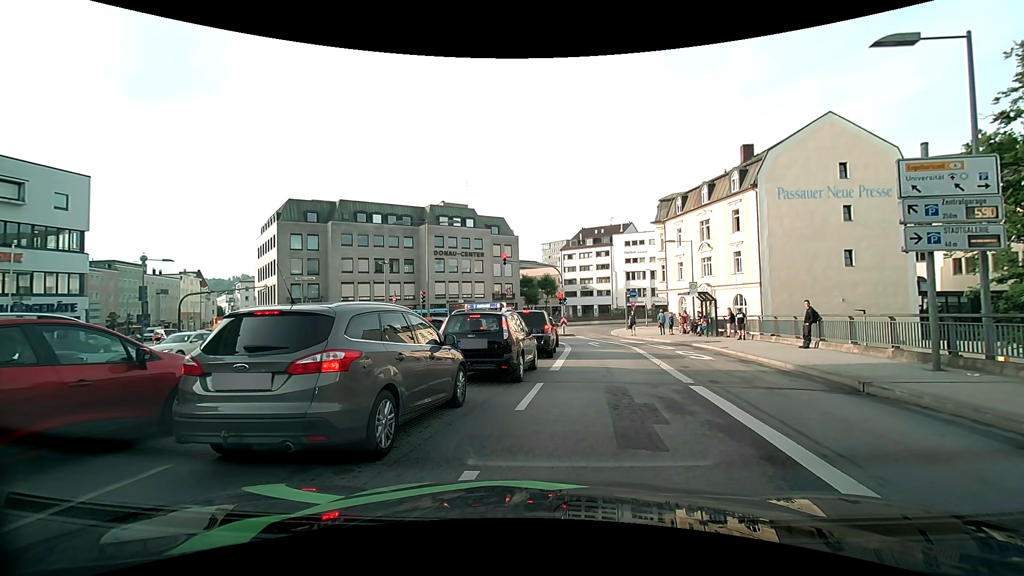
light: Day
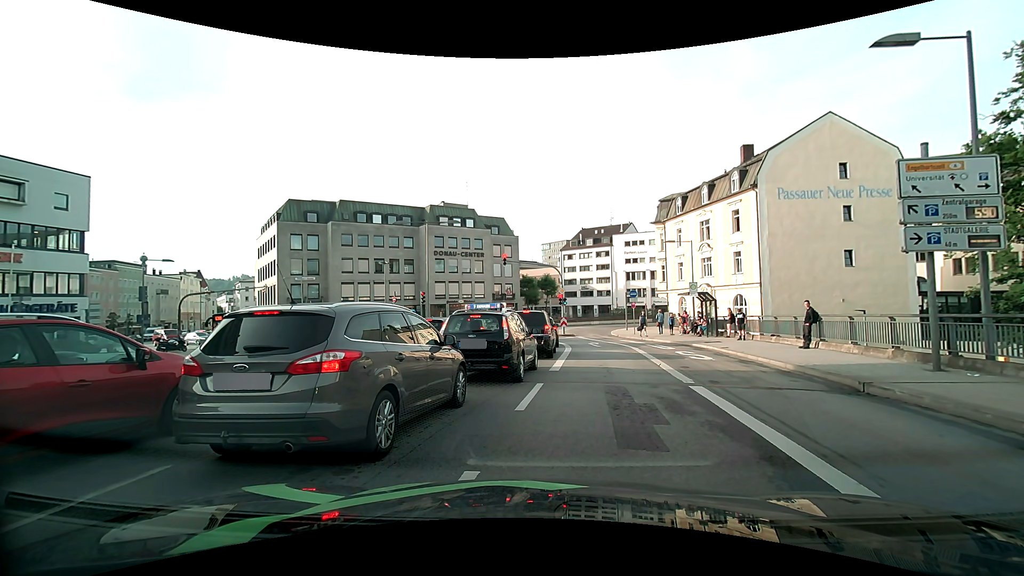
(0.0, 0.0) m; 0°
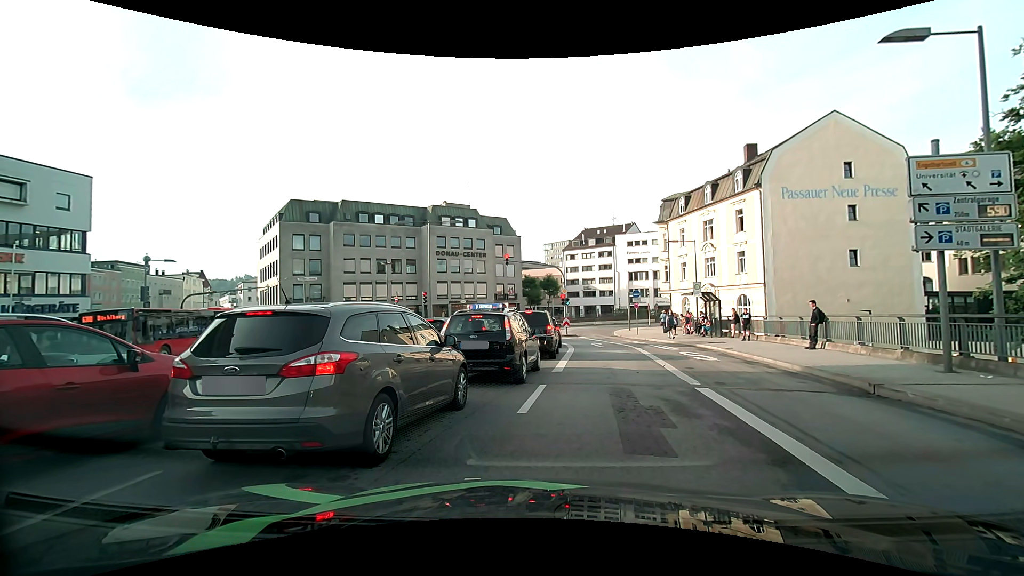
(0.0, +0.1) m; 0°
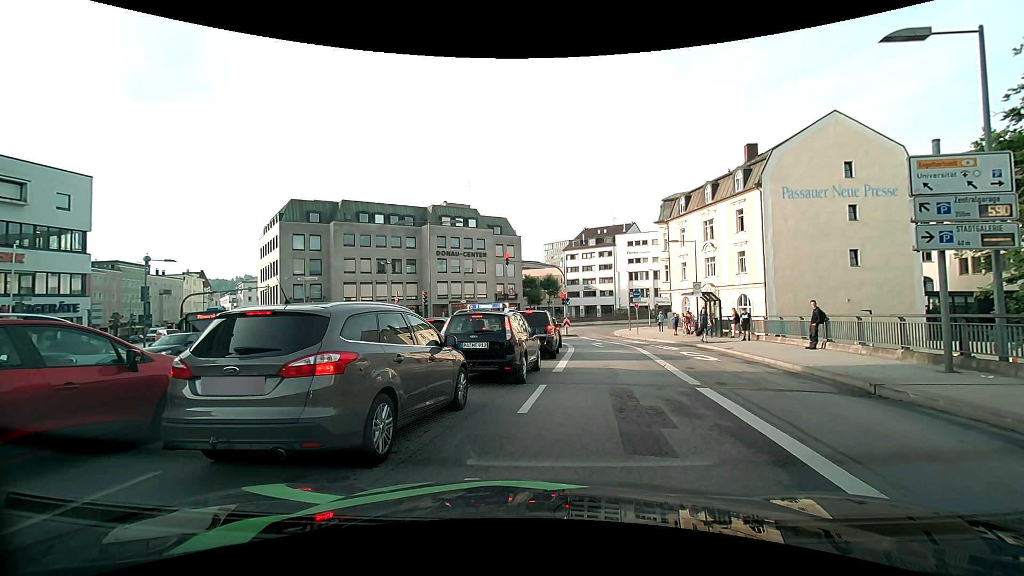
(0.0, +0.1) m; 0°
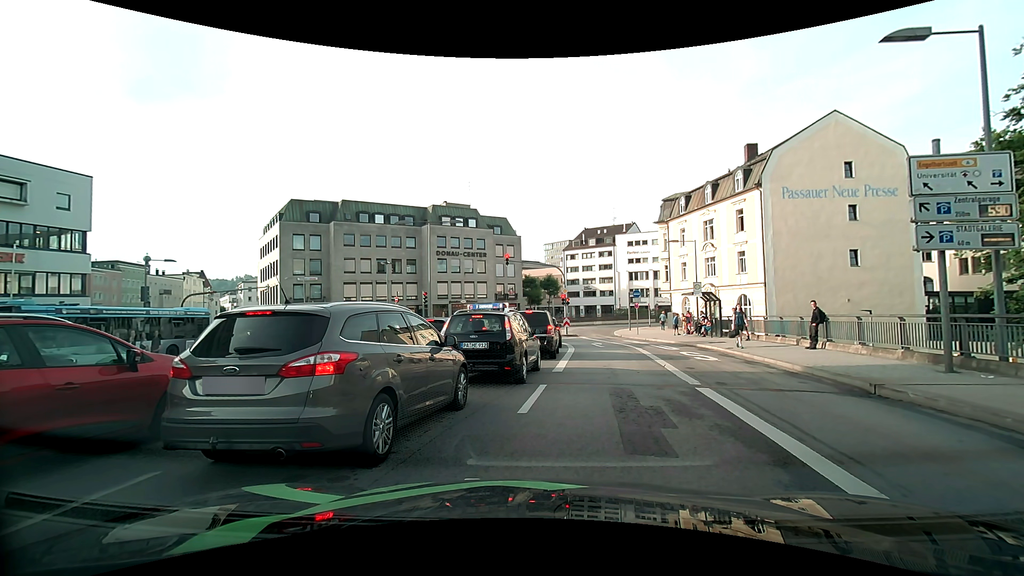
(0.0, 0.0) m; 0°
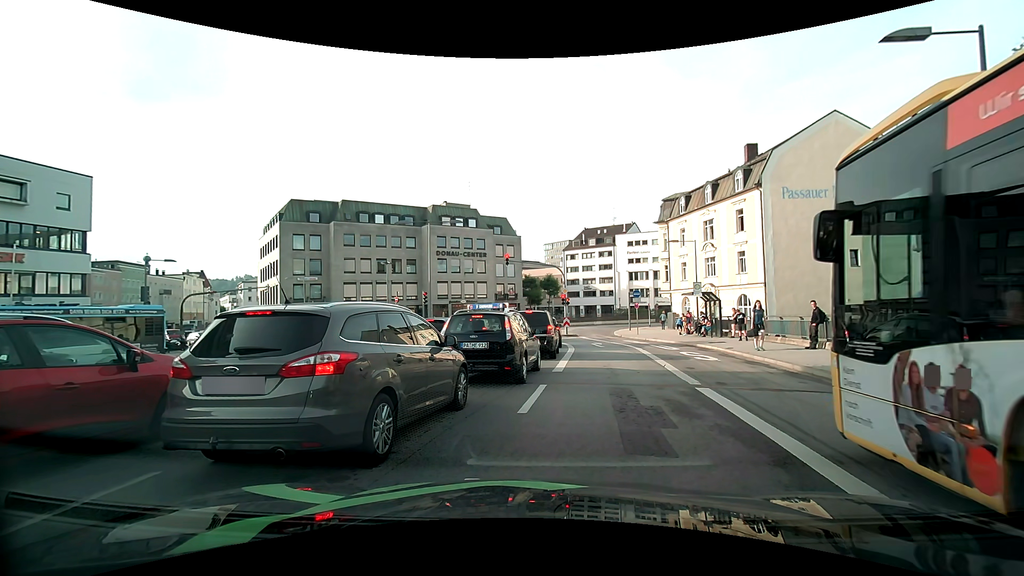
(0.0, 0.0) m; 0°
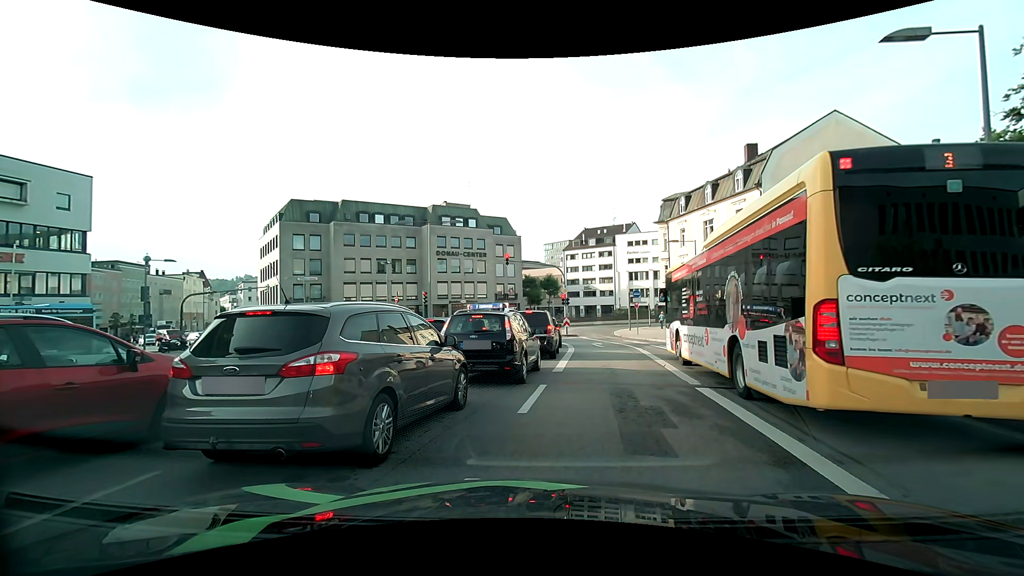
(0.0, 0.0) m; 0°
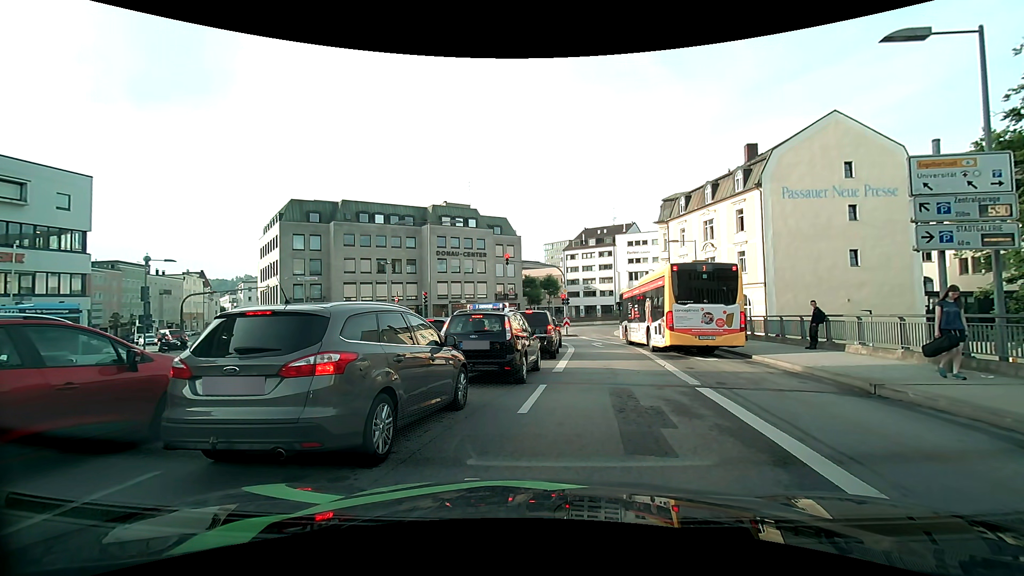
(0.0, 0.0) m; 0°
